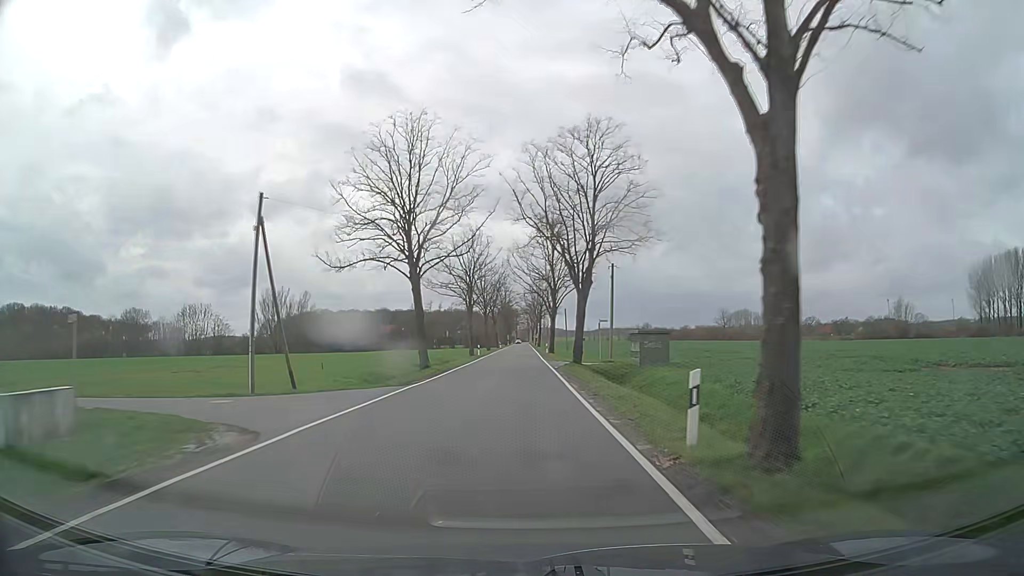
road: tertiary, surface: asphalt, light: Day
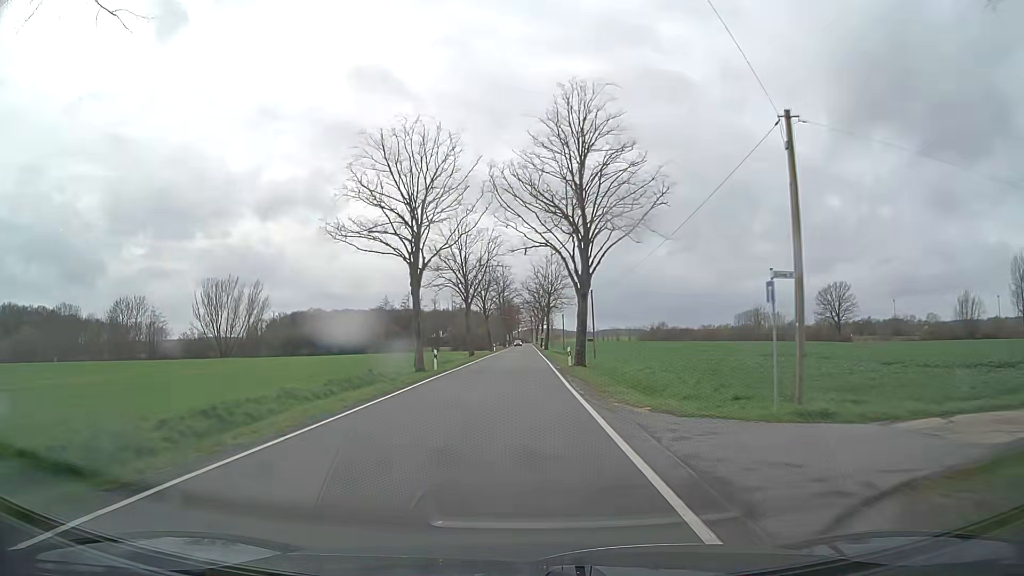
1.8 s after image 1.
(+0.1, +32.1) m; 0°
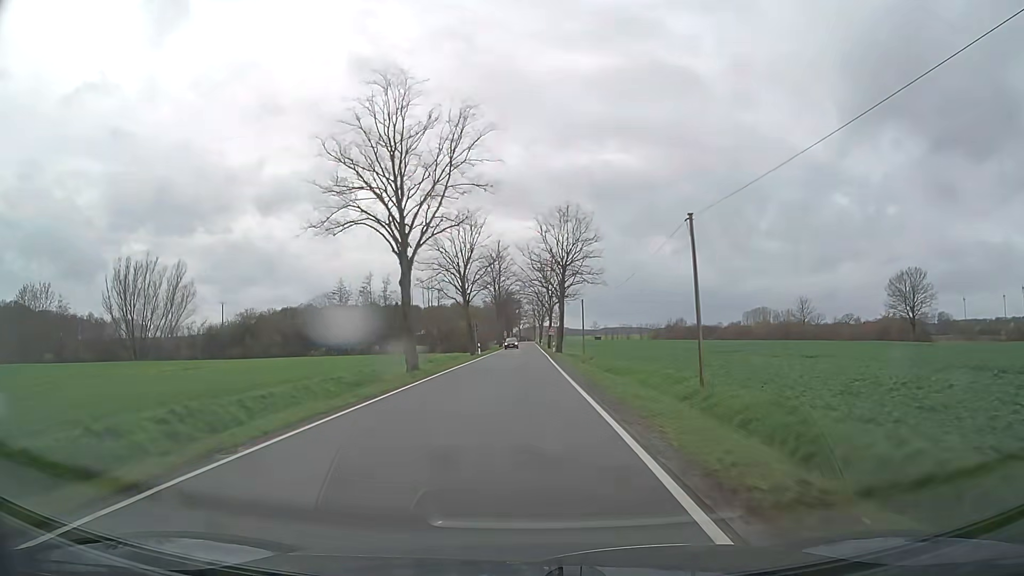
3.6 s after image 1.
(-0.1, +32.2) m; 0°
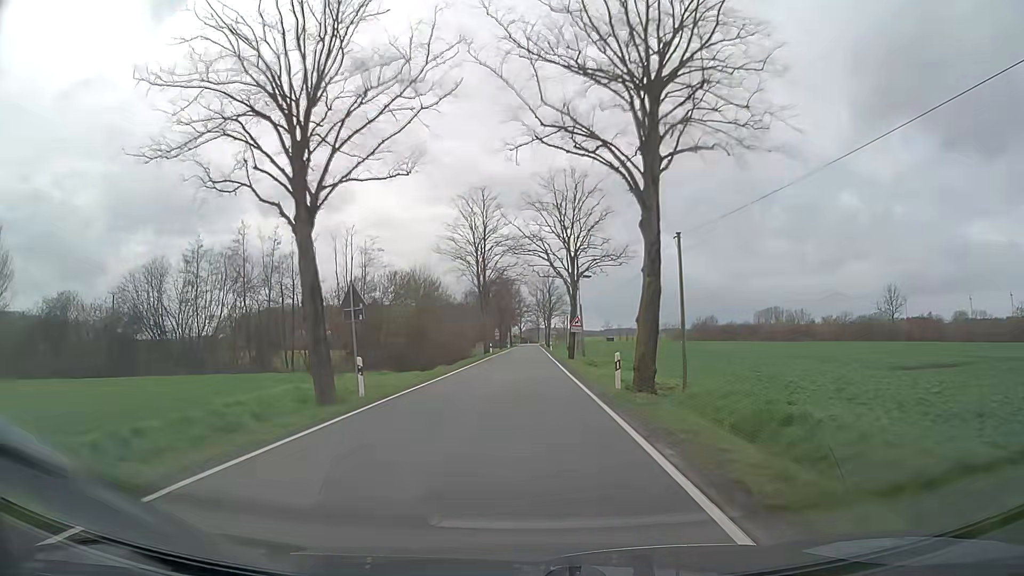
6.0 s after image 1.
(+0.1, +43.1) m; 0°
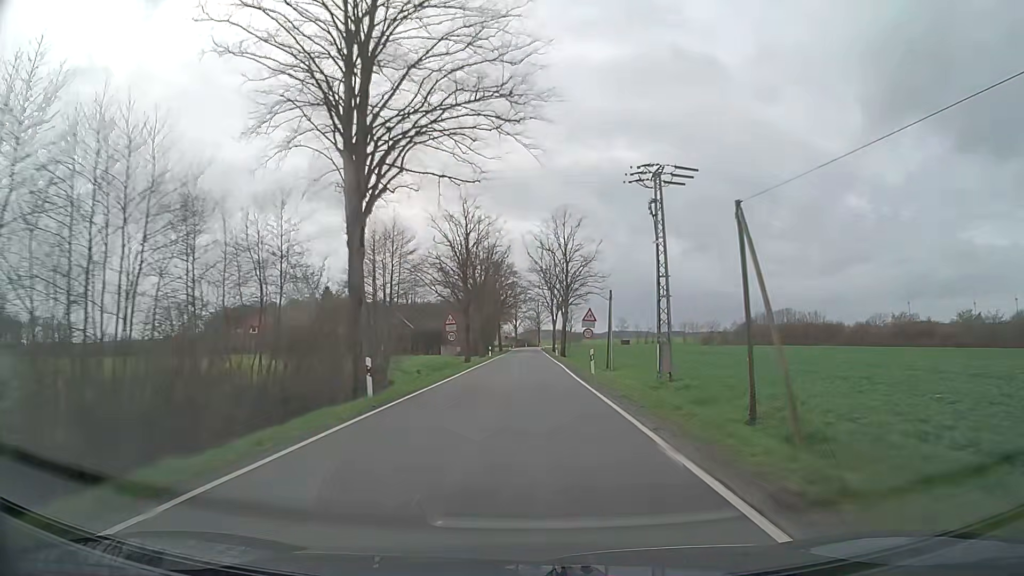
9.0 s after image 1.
(0.0, +54.1) m; 0°
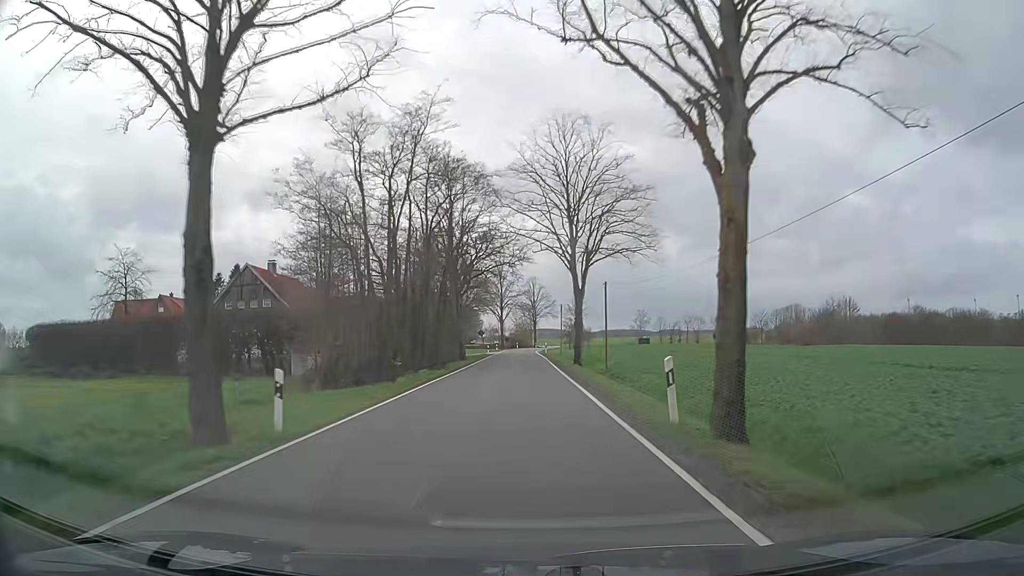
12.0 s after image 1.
(+0.2, +54.1) m; 0°
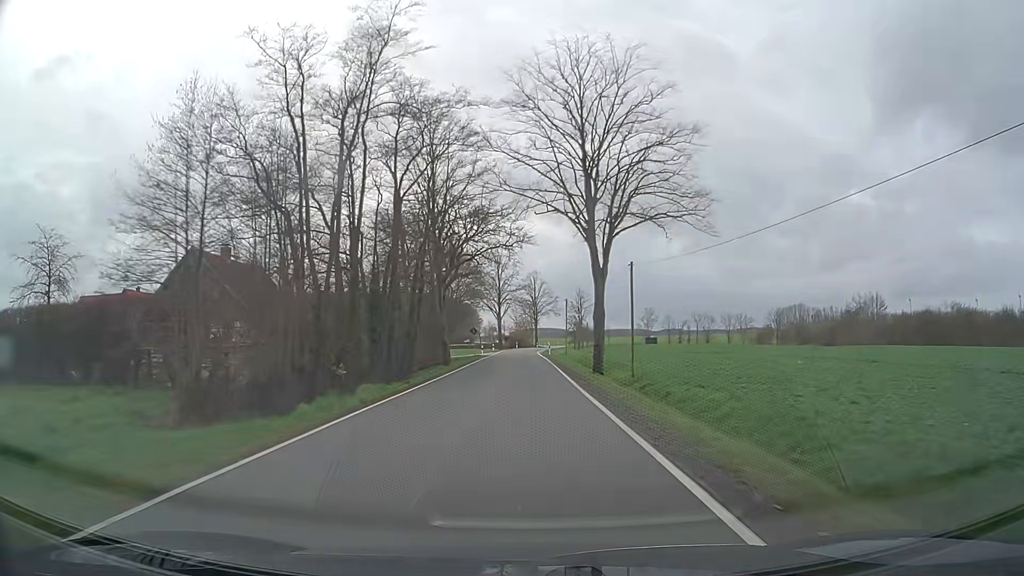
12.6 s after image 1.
(0.0, +10.8) m; 0°
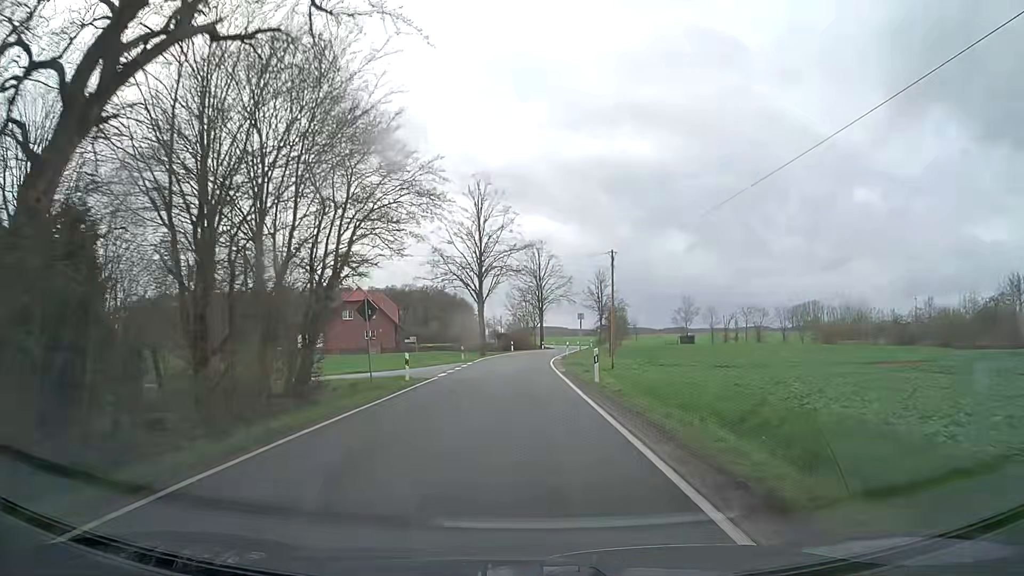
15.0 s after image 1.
(0.0, +42.2) m; 0°
